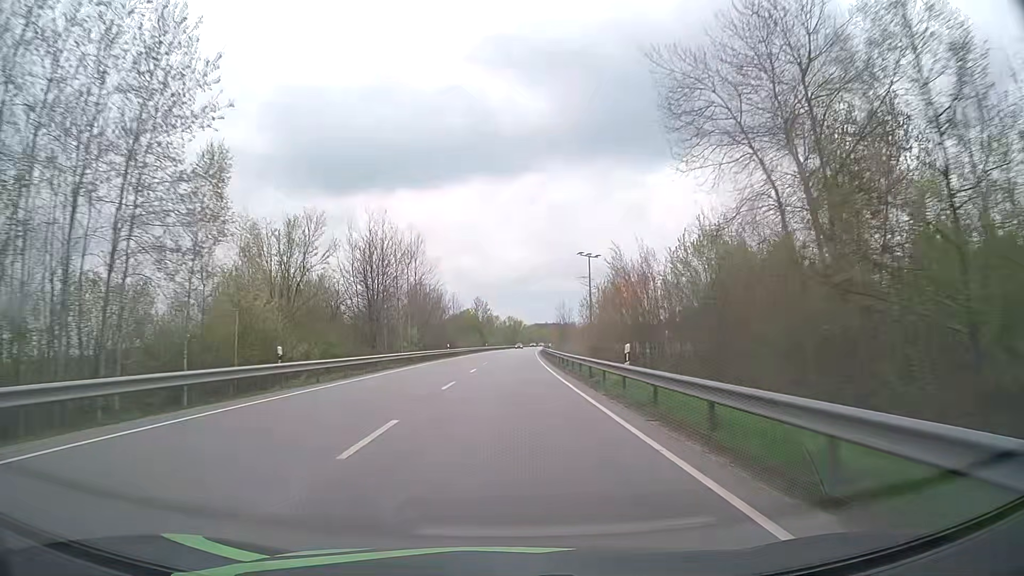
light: Day
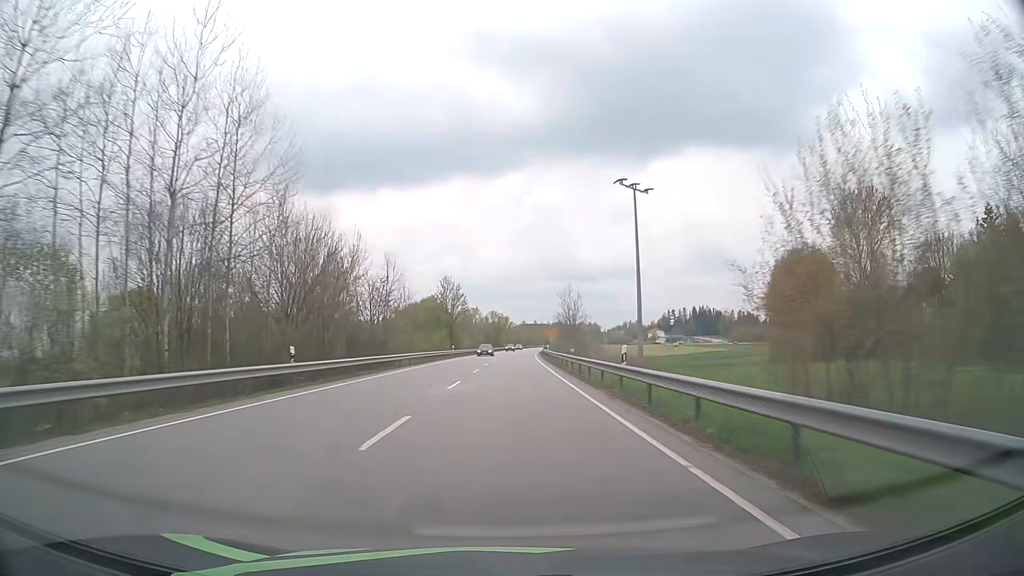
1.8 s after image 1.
(+0.3, +47.3) m; +1°
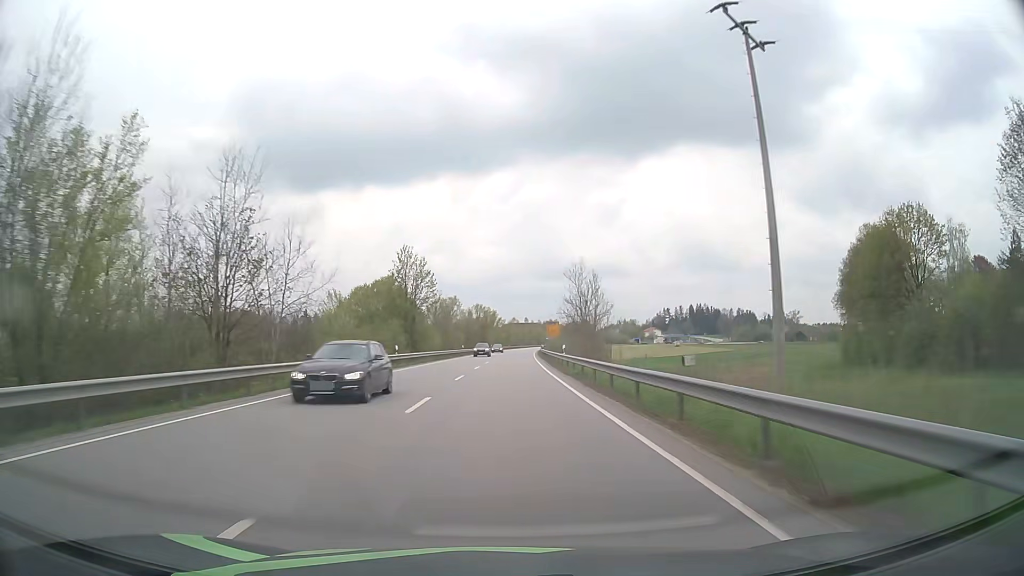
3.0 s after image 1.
(+0.3, +31.6) m; +1°
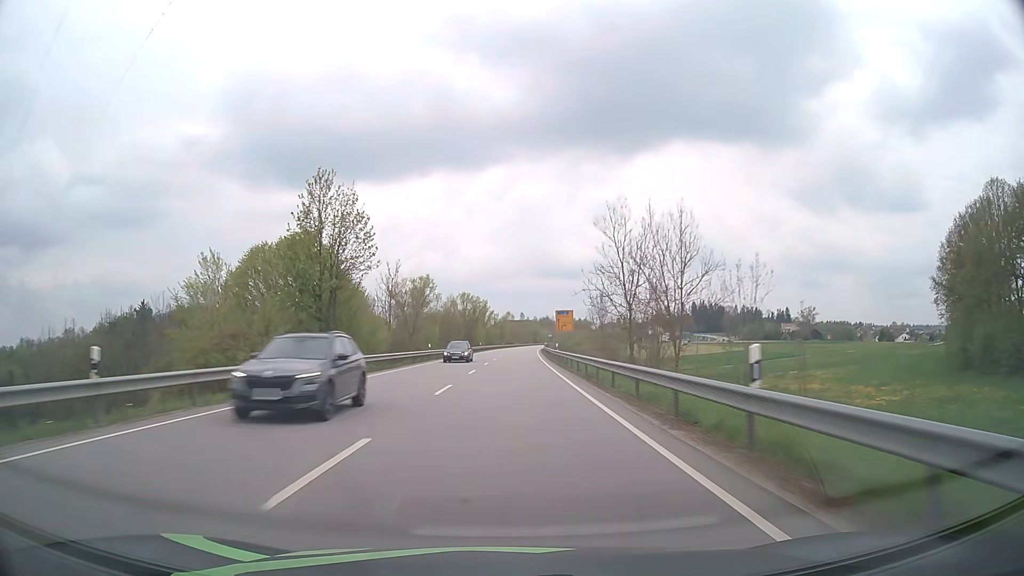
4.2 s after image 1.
(+0.1, +31.6) m; 0°
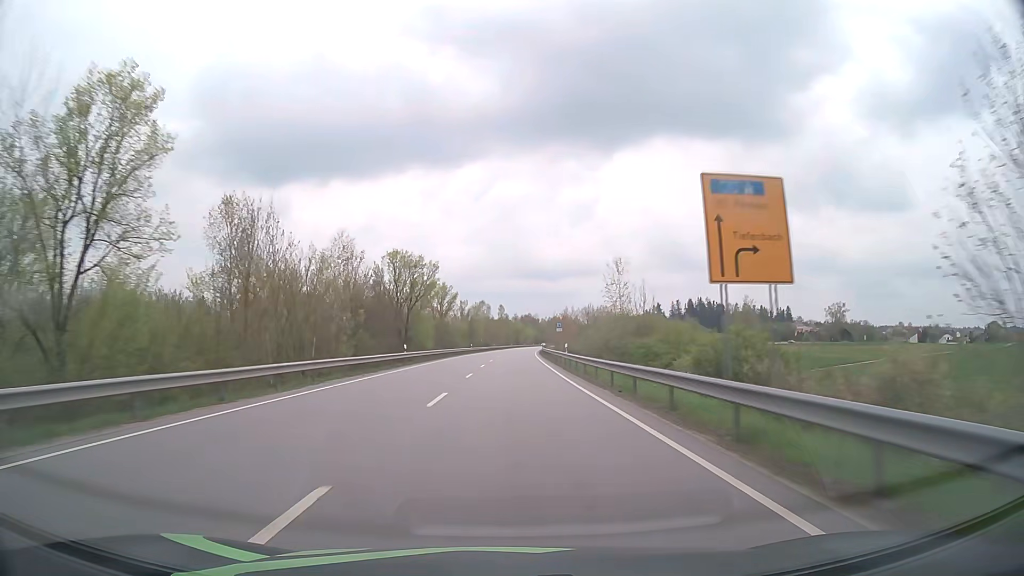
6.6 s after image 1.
(+0.8, +63.2) m; +2°
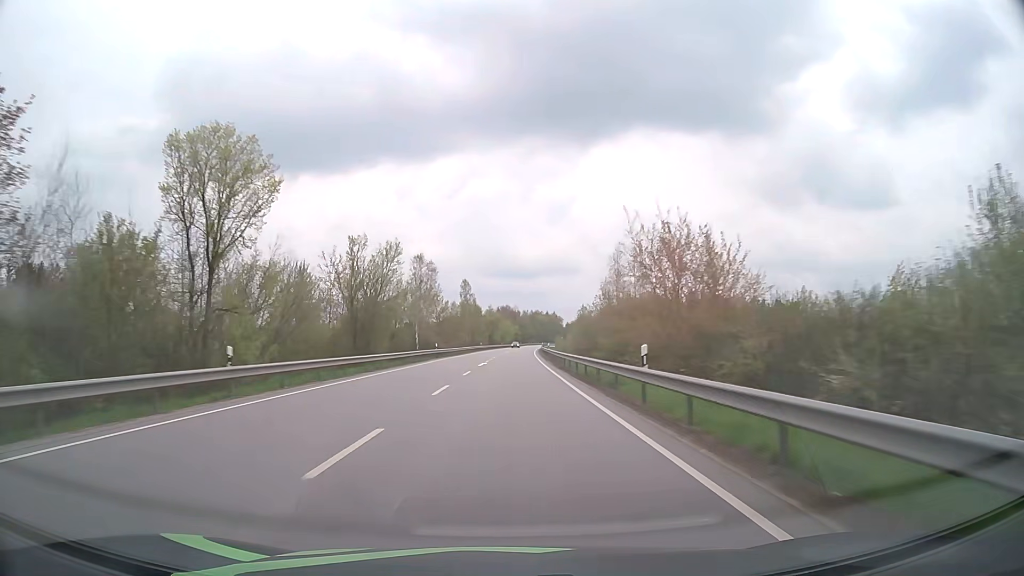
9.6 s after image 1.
(+1.5, +78.9) m; +2°
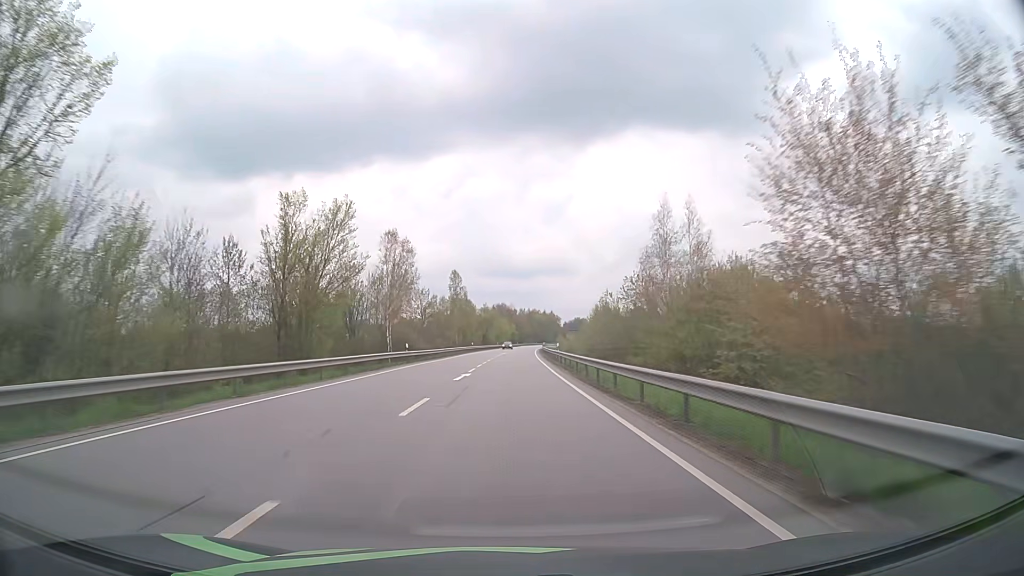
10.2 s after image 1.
(0.0, +15.8) m; 0°
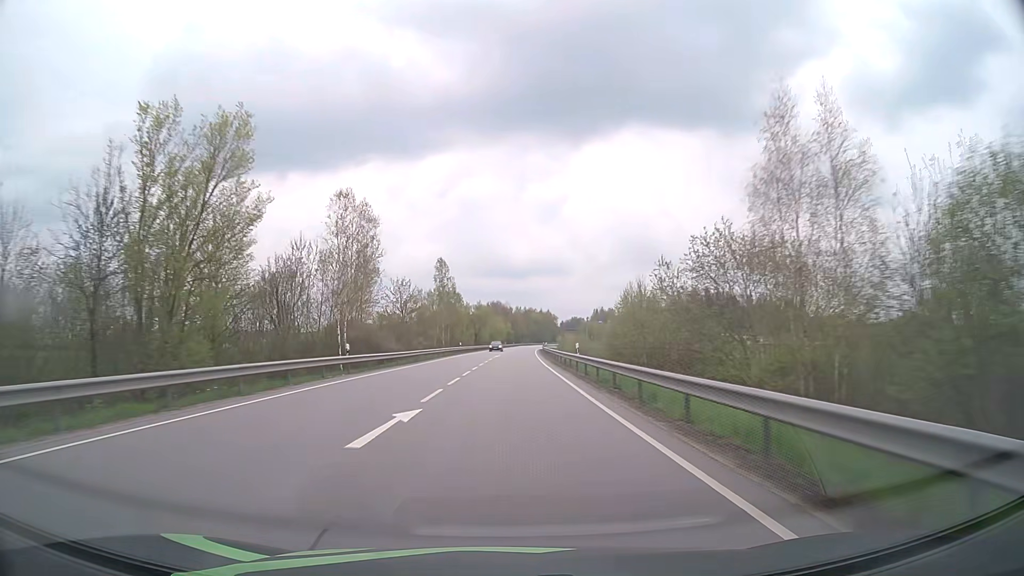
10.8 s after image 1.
(0.0, +15.8) m; 0°
(0, +10) (0, +20) (0, +30) (0, +40) (+1, +50) (+1, +60) (+1, +70) (+1, +80) (+2, +90) (+2, +100) m
